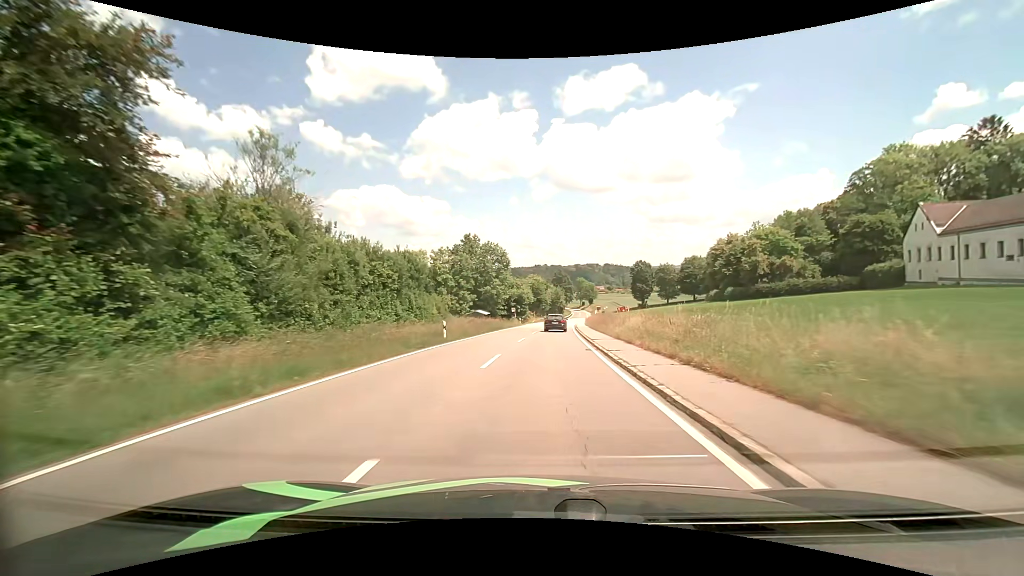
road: tertiary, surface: asphalt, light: Day
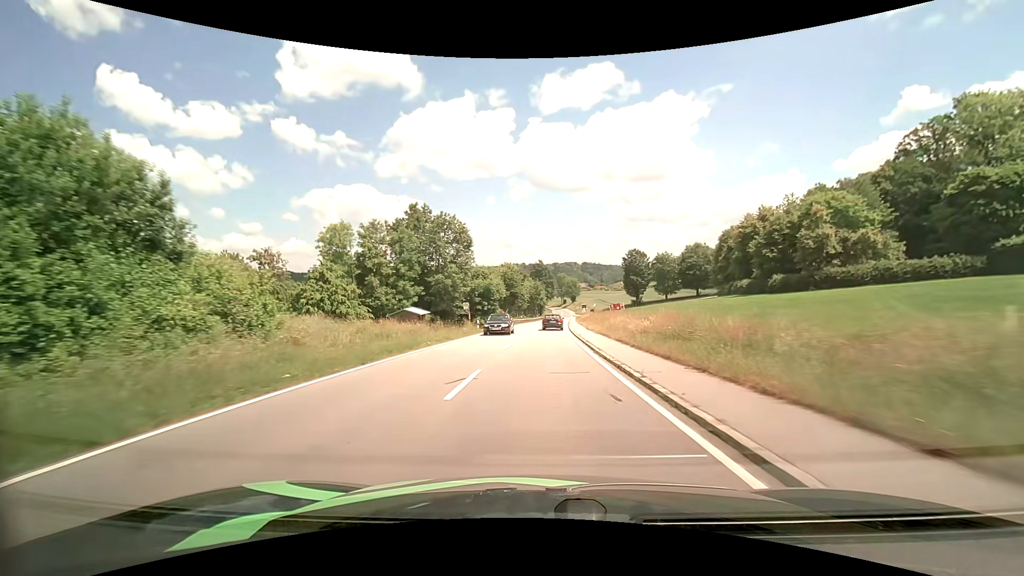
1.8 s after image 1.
(+0.5, +28.7) m; +2°
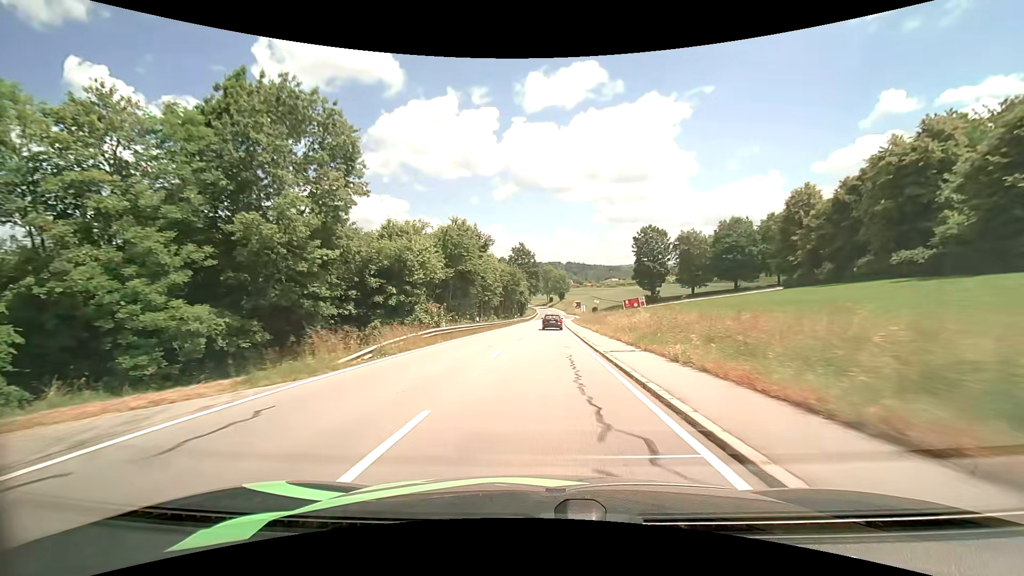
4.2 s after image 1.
(+1.0, +41.5) m; +2°
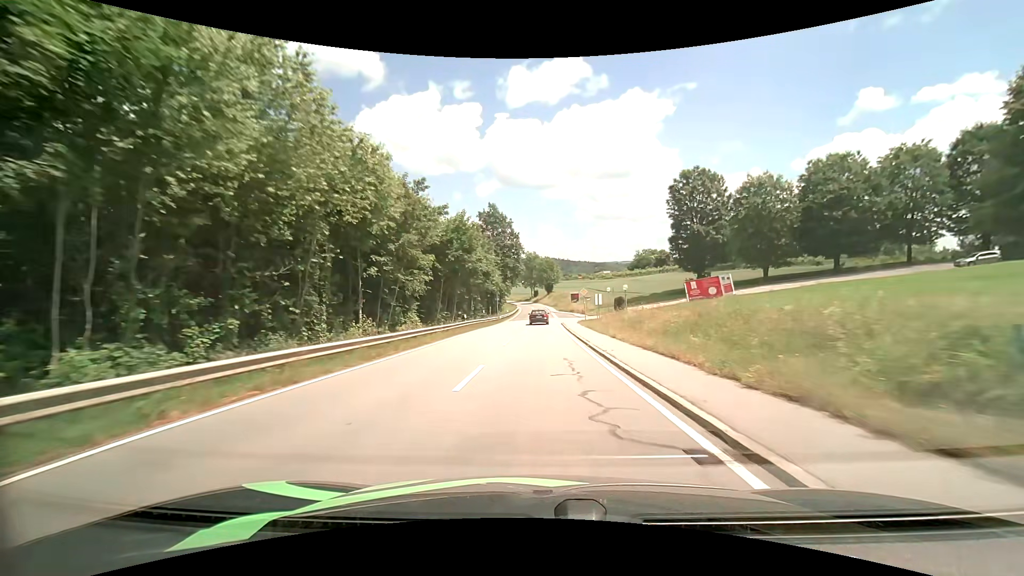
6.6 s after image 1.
(+0.7, +42.3) m; +2°
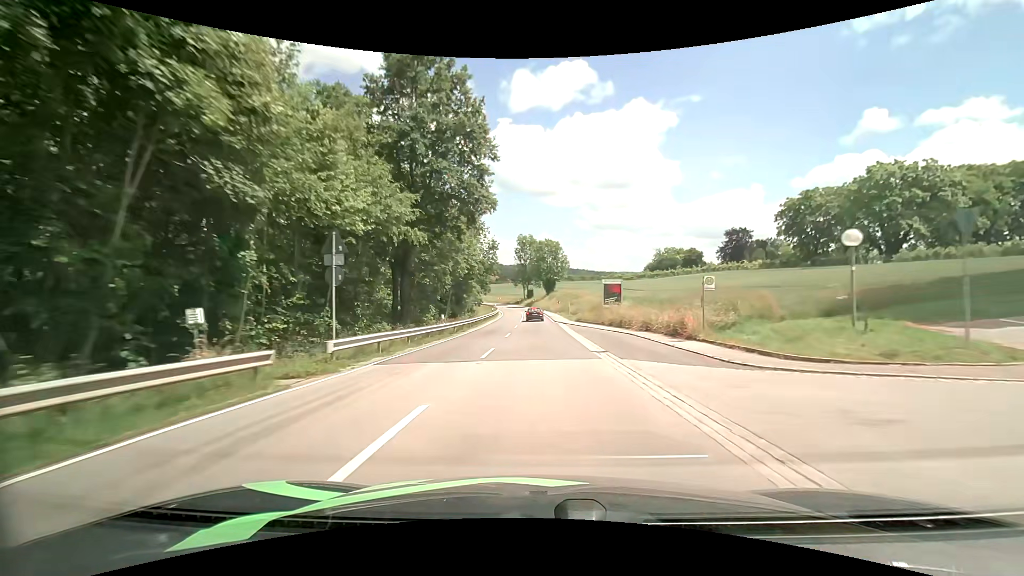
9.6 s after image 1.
(+0.3, +53.5) m; +1°
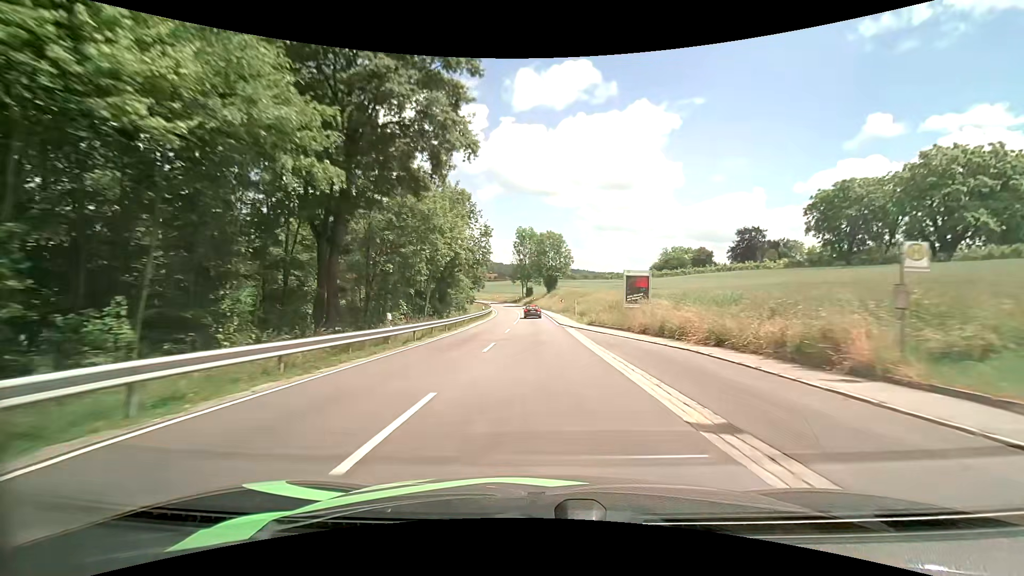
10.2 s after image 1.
(0.0, +10.9) m; 0°
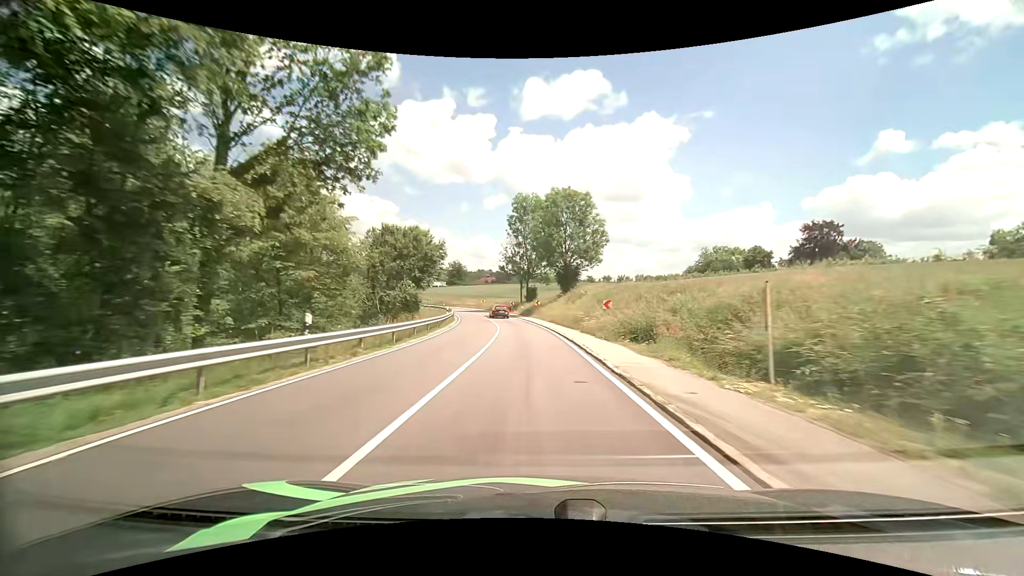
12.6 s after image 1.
(-0.2, +42.7) m; -1°
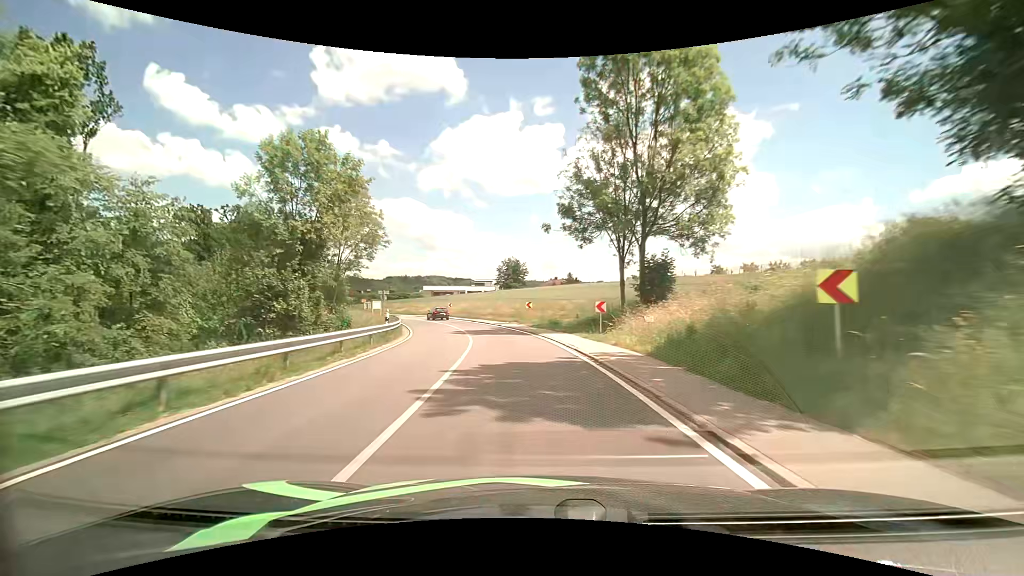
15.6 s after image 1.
(-2.8, +49.7) m; -8°
(0, +10) (-1, +20) (-3, +30) (-5, +40) (-8, +49) (-12, +58) (-16, +67) (-21, +76) (-26, +85) (-32, +93) m
